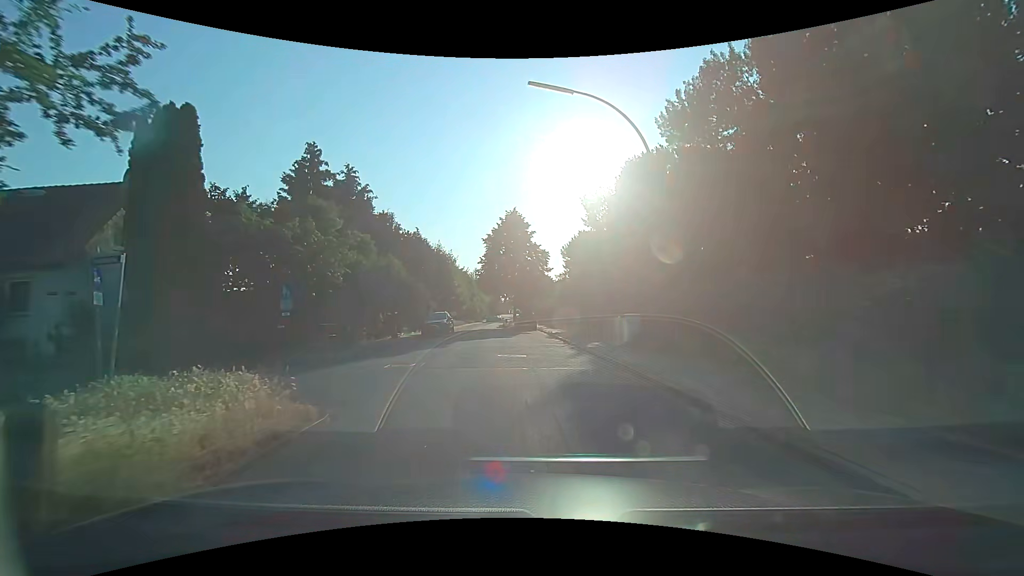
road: residential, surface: asphalt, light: Day
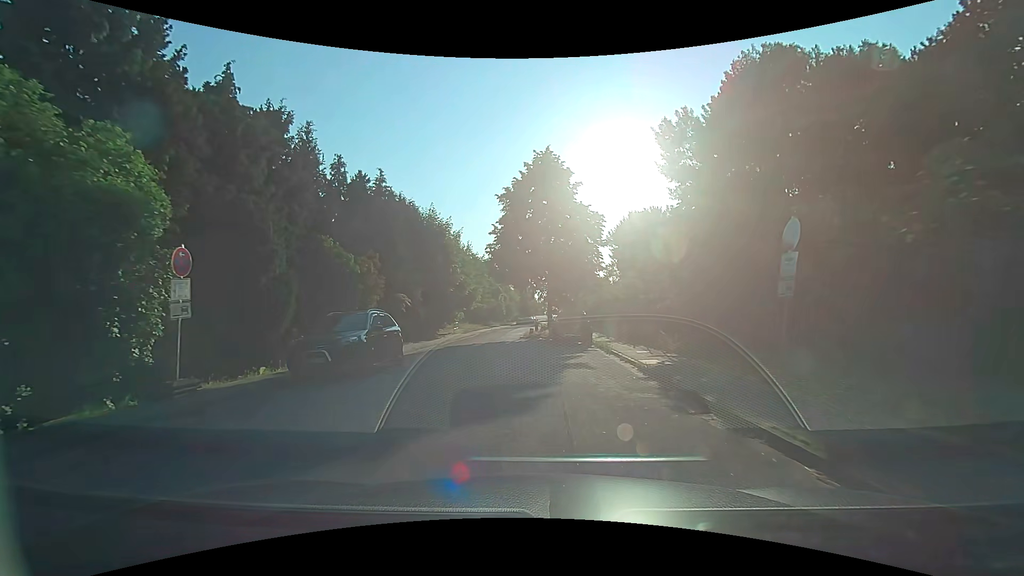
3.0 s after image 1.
(-0.6, +21.6) m; -3°
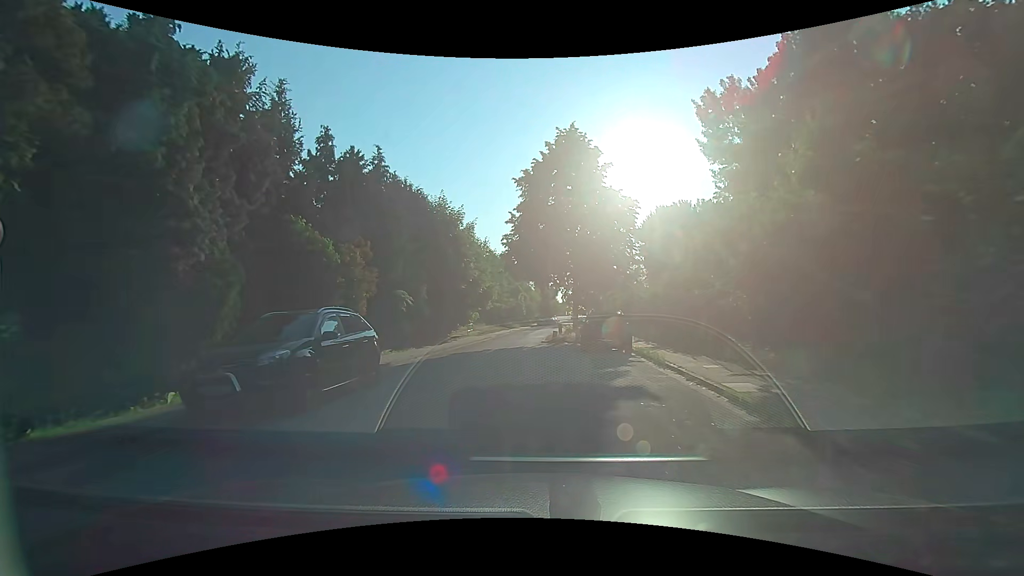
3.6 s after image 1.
(-0.1, +4.5) m; -3°
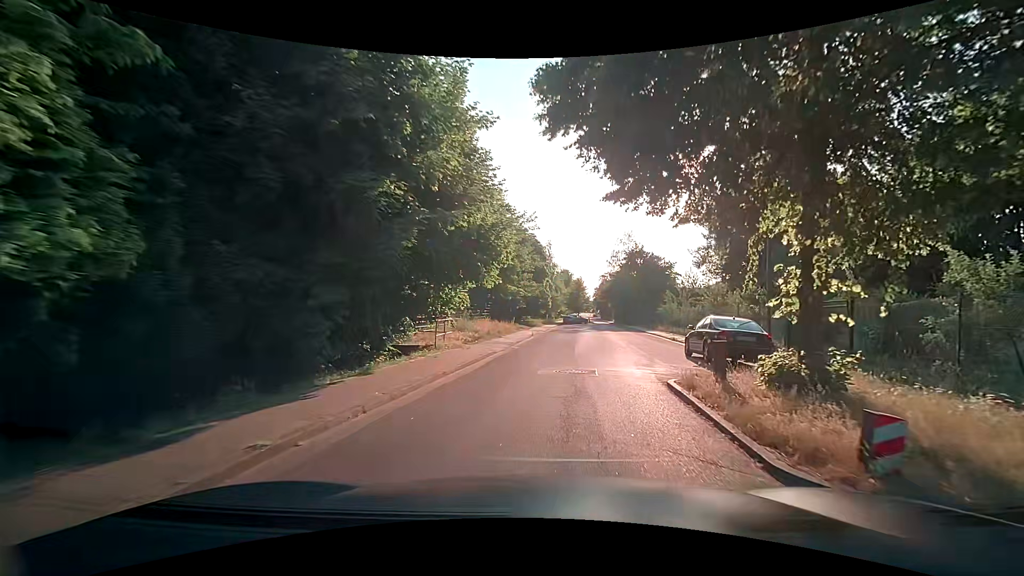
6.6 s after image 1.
(-1.7, +23.1) m; -2°
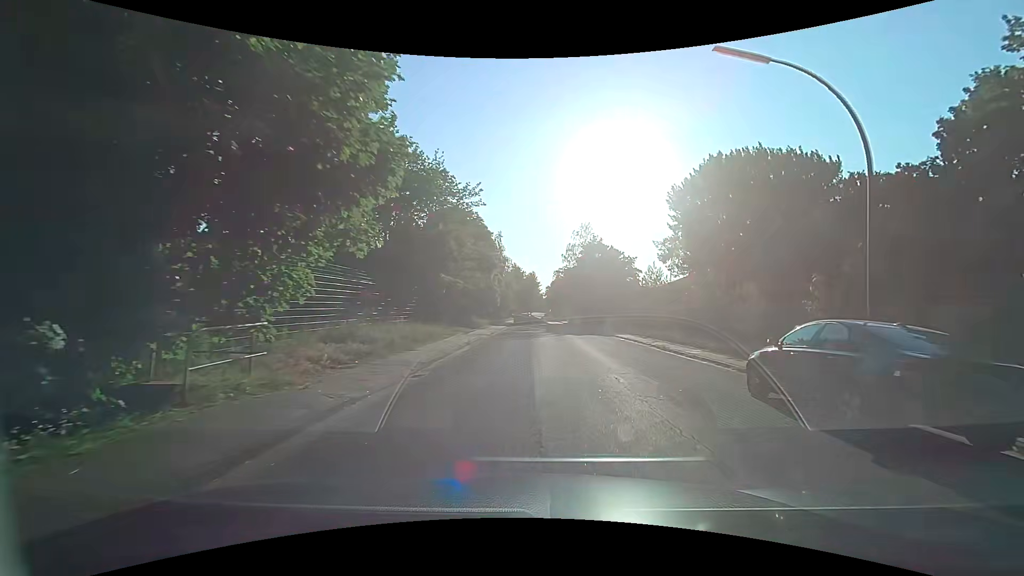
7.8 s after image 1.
(+0.4, +9.3) m; +6°
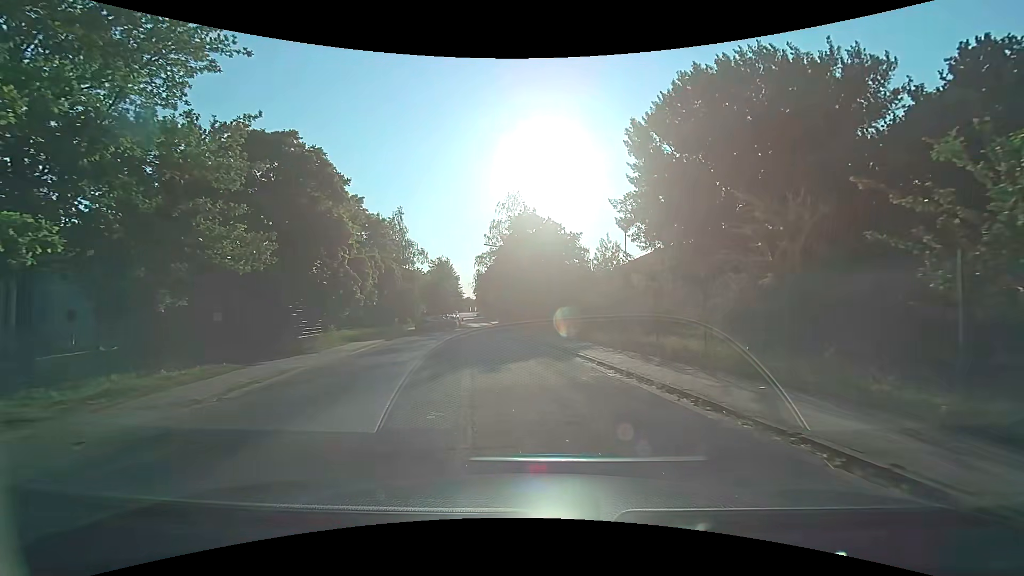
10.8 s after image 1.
(+2.1, +20.8) m; +7°
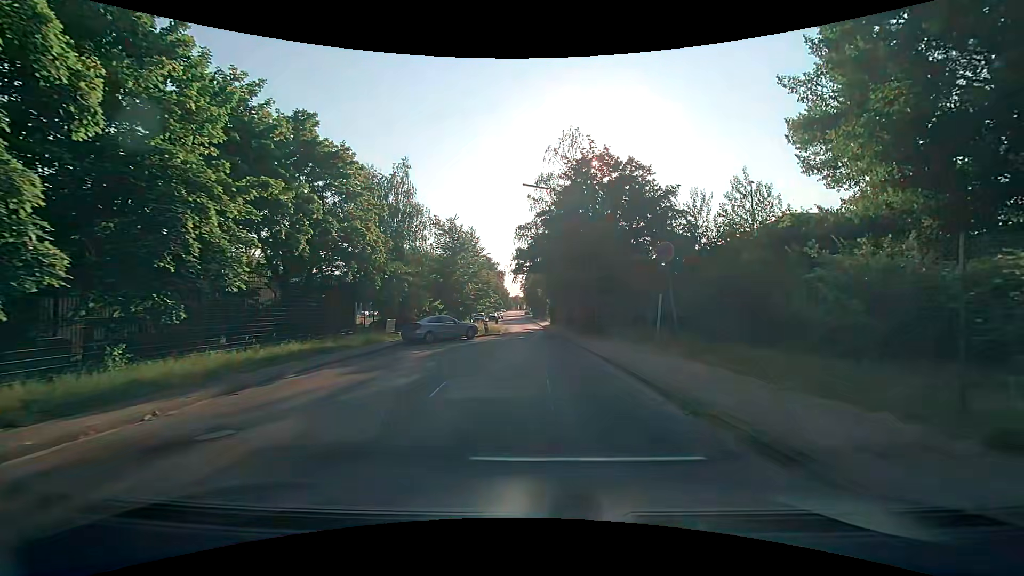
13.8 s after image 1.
(-1.5, +21.0) m; -6°
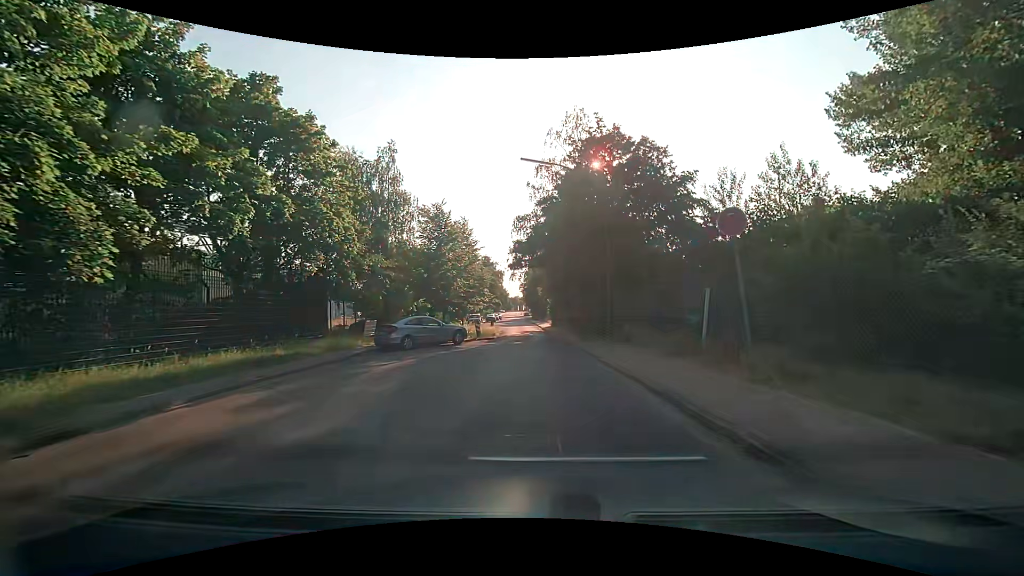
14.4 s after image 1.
(0.0, +4.3) m; +1°
(0, +10) (0, +20) (0, +30) (-1, +40) (-1, +50) (-1, +60) (-2, +70) (-2, +80) (-2, +90) (-3, +100) m
